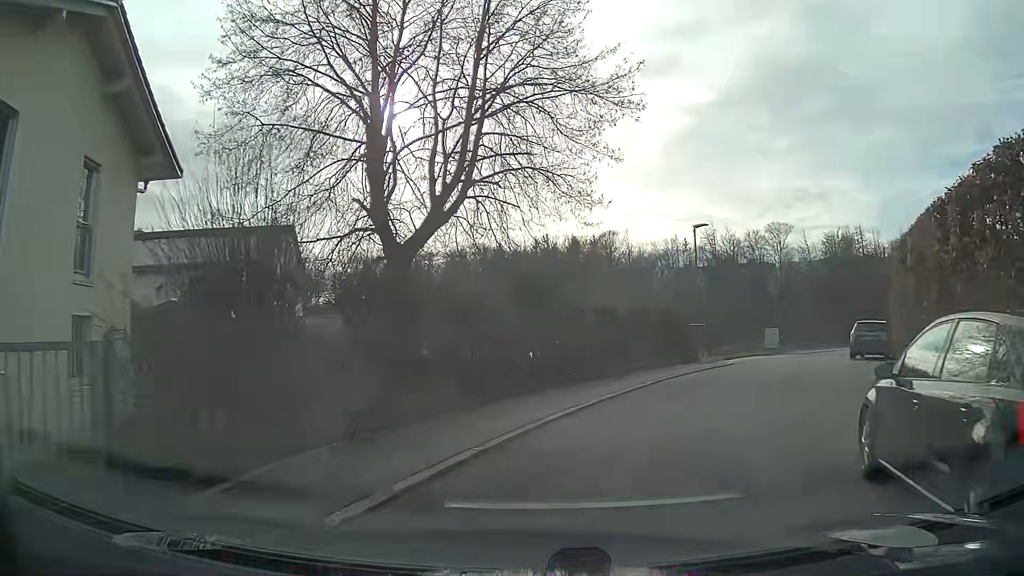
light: Day
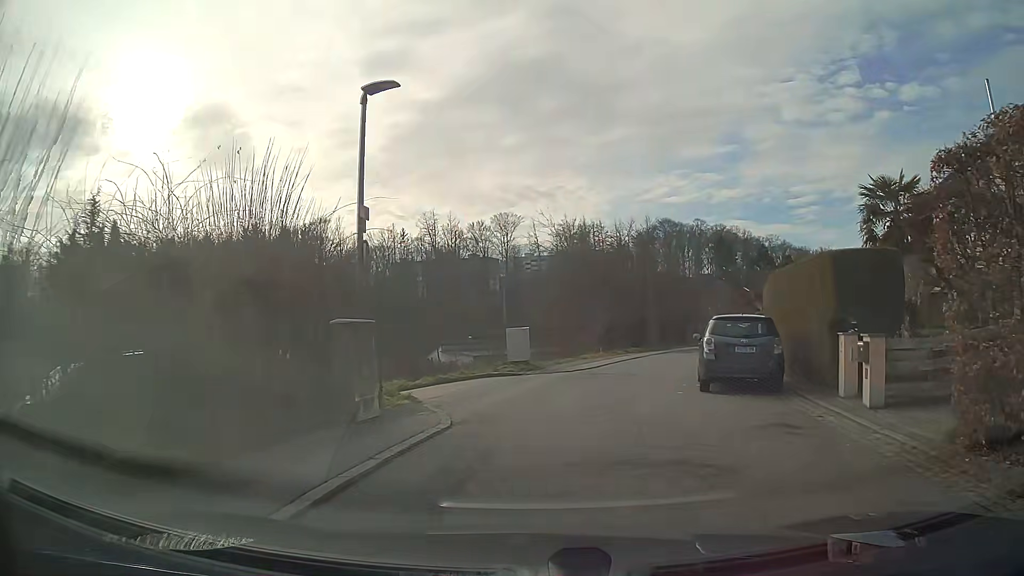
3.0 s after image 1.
(+3.6, +14.4) m; +22°
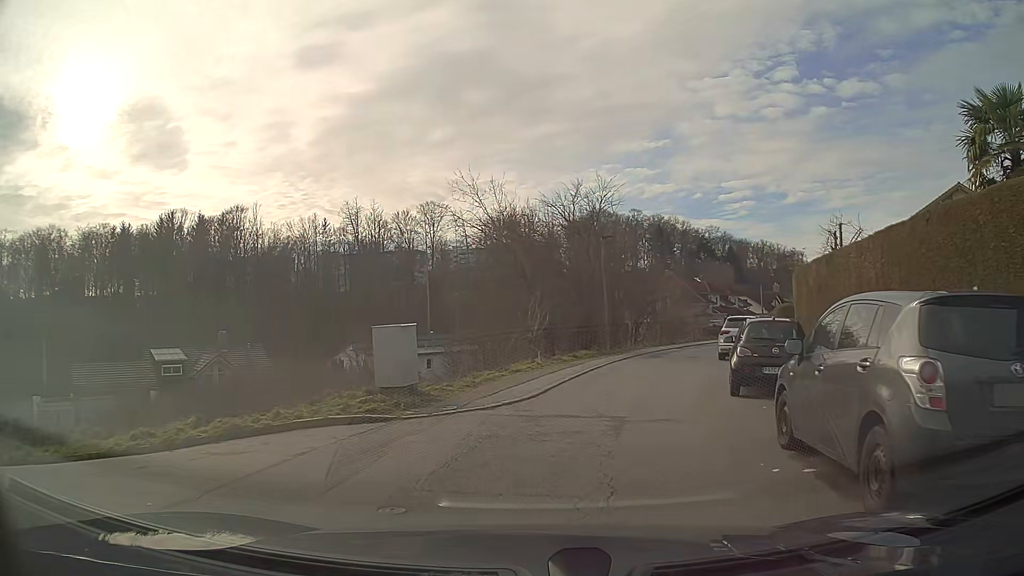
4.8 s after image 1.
(+0.5, +9.8) m; +6°
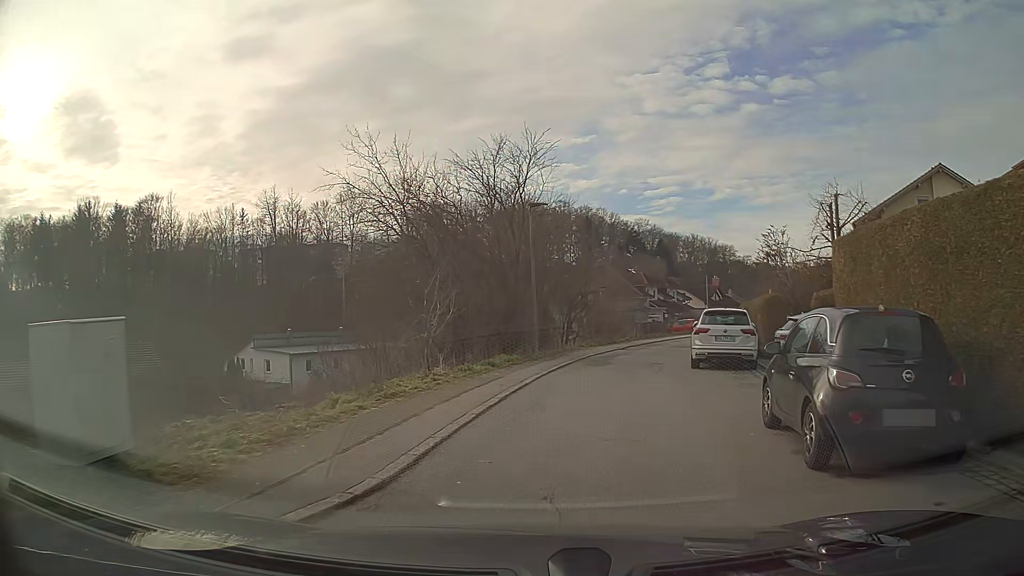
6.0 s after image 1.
(+0.4, +7.0) m; +7°
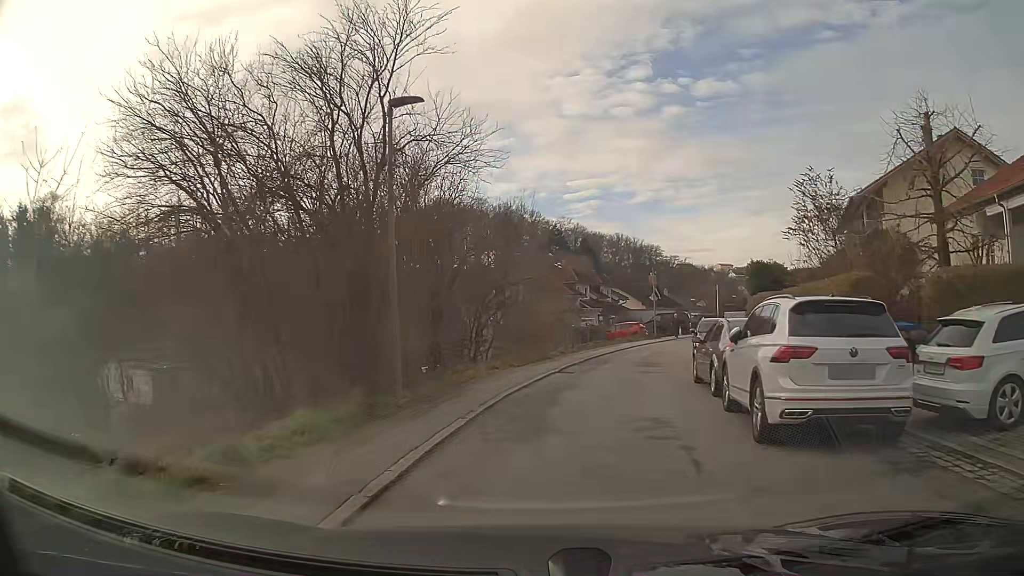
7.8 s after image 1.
(+0.7, +11.2) m; +6°
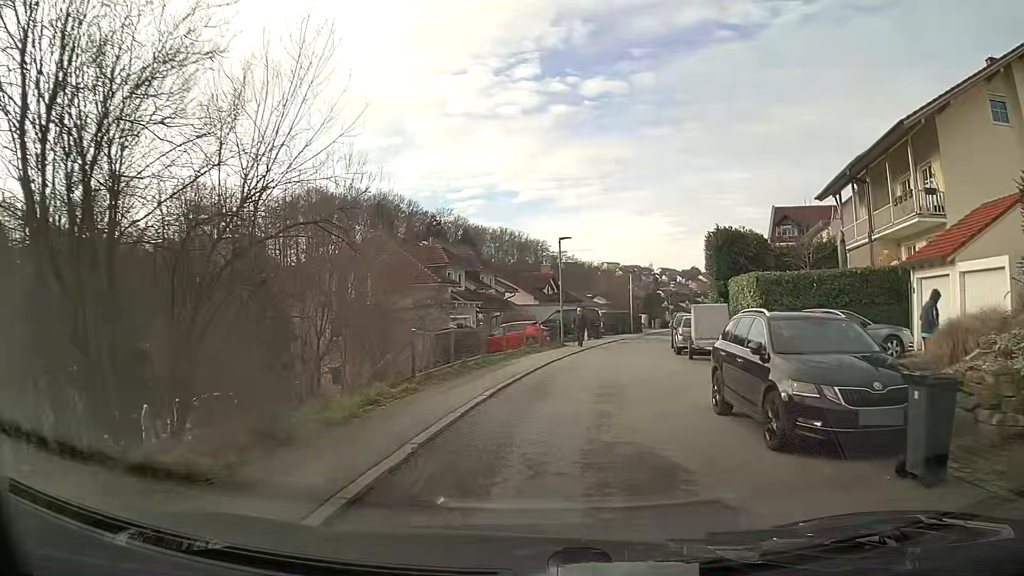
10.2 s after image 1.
(+1.4, +15.9) m; +10°
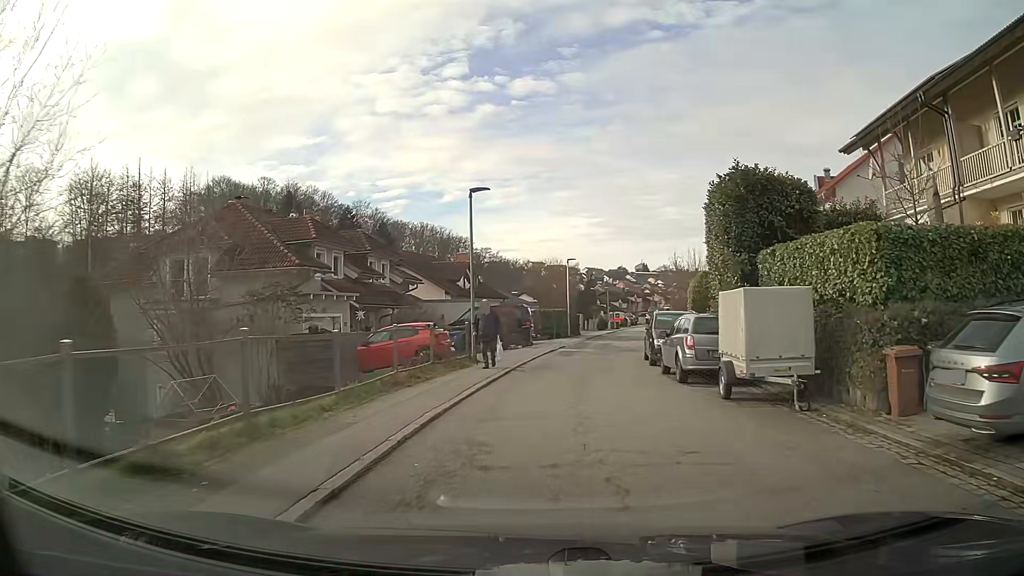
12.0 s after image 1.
(+0.7, +11.9) m; +6°
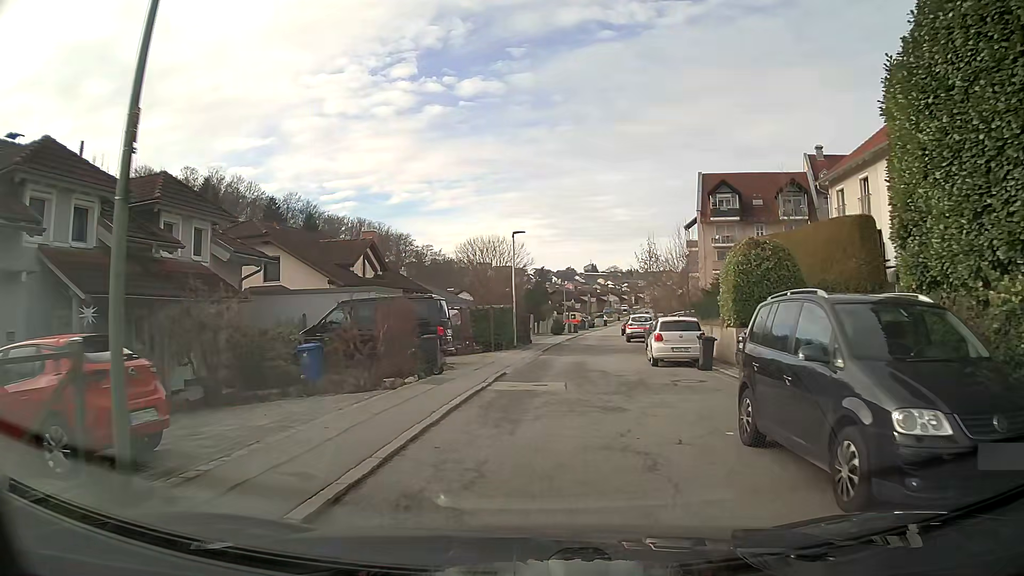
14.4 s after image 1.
(+0.6, +15.3) m; +4°
(0, +10) (+1, +20) (+2, +30) (+3, +40) (+4, +50) (+6, +60) (+8, +69) (+10, +79) (+12, +89) (+14, +99) m
